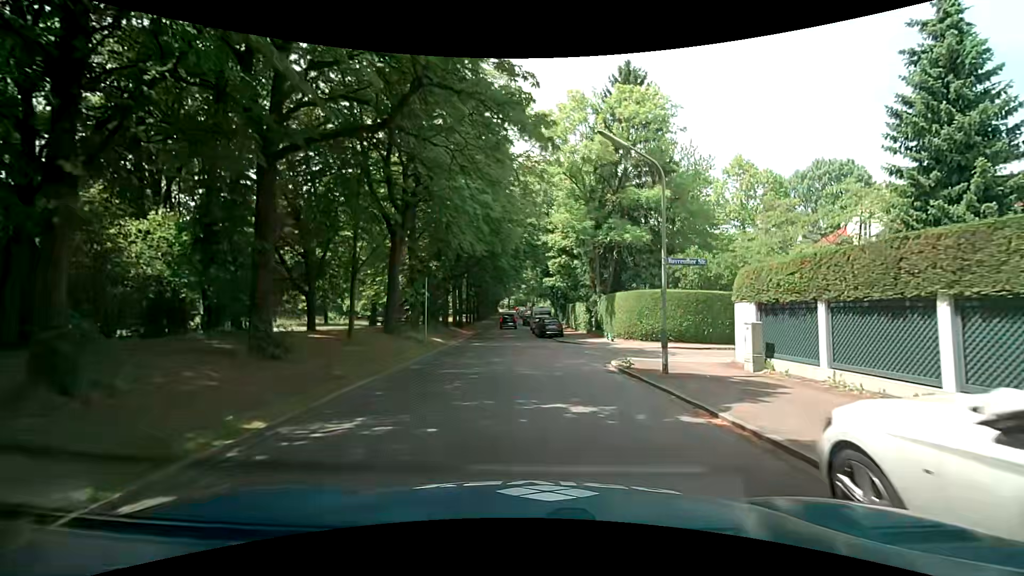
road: residential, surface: asphalt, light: Day
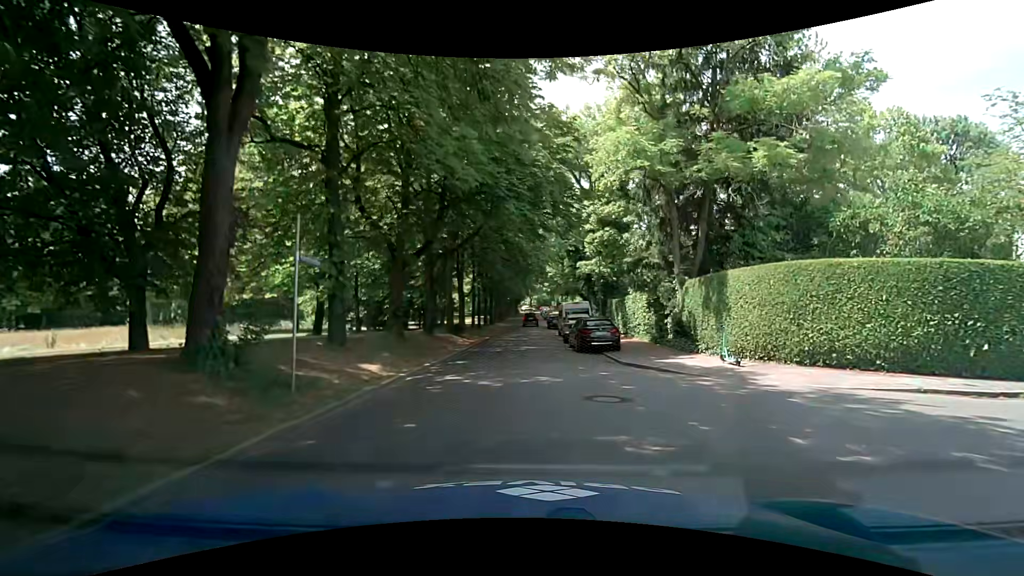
(-0.4, +14.9) m; -4°
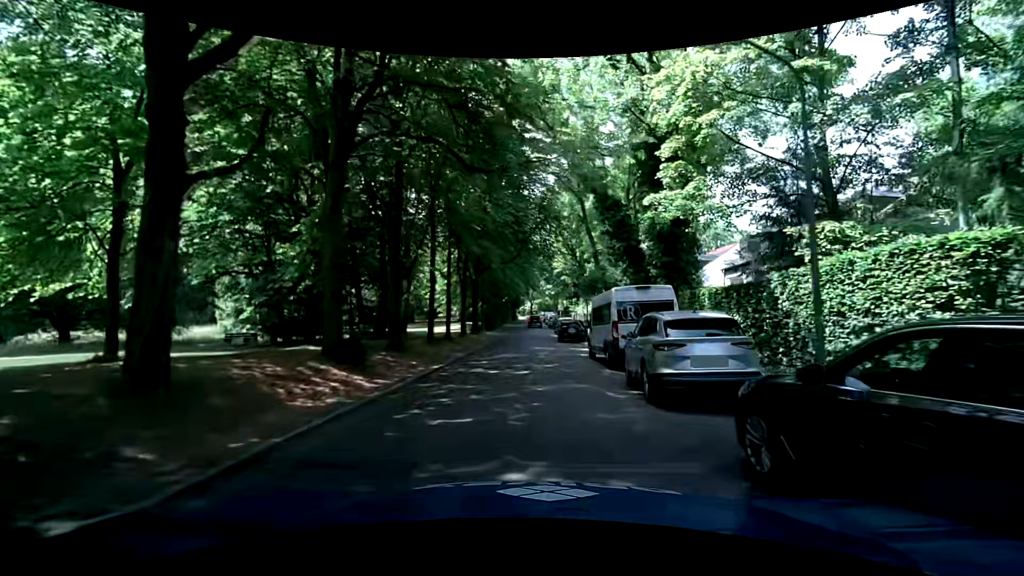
(+0.1, +20.2) m; -1°
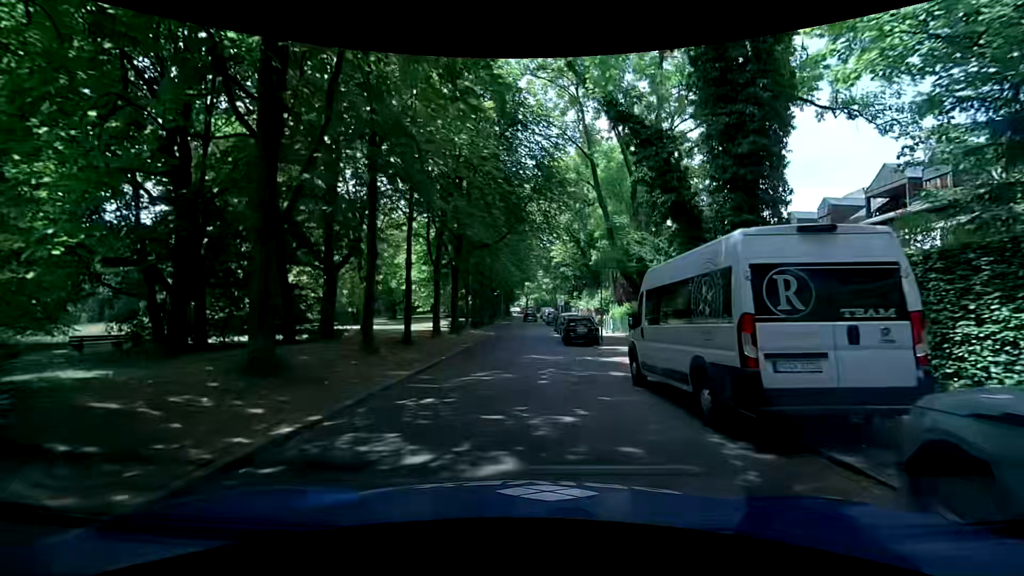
(+0.3, +9.2) m; +2°
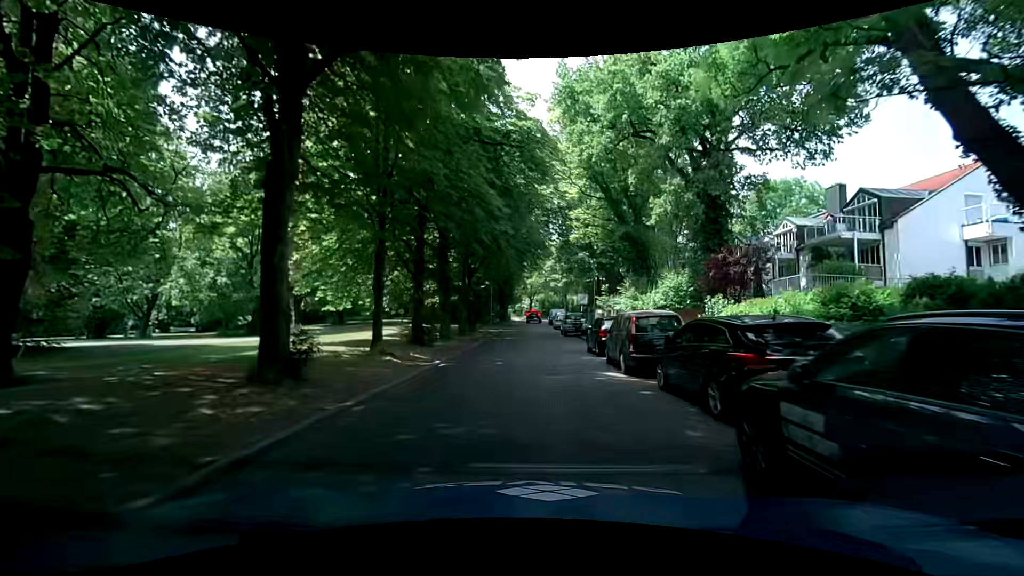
(-0.1, +24.2) m; 0°
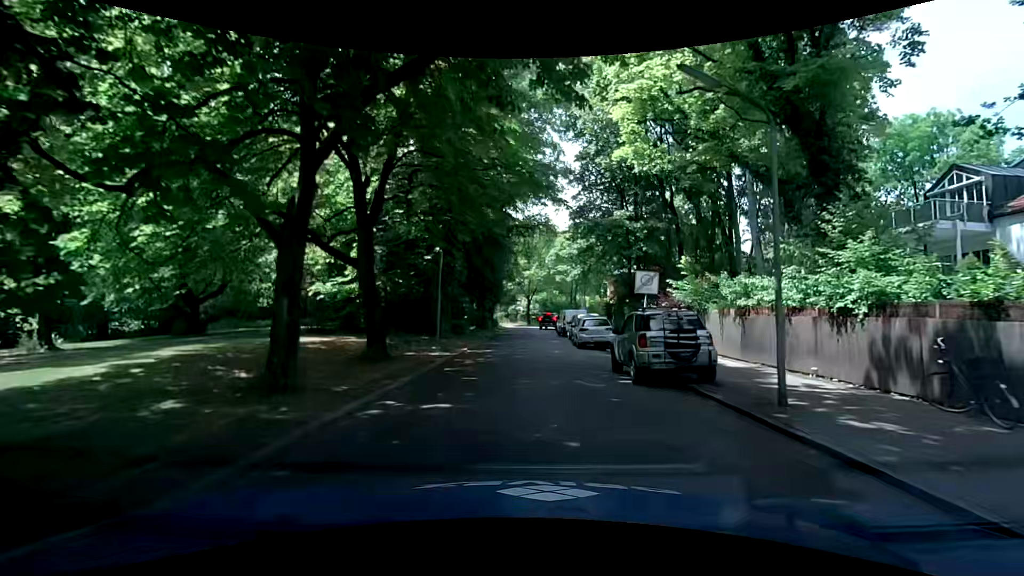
(-0.1, +24.3) m; 0°
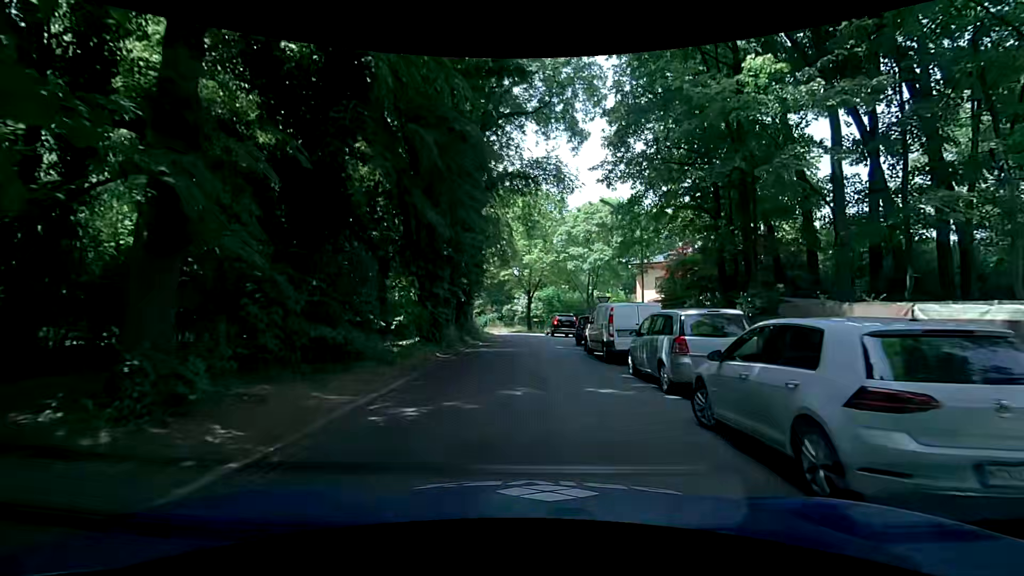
(-0.2, +19.2) m; -1°
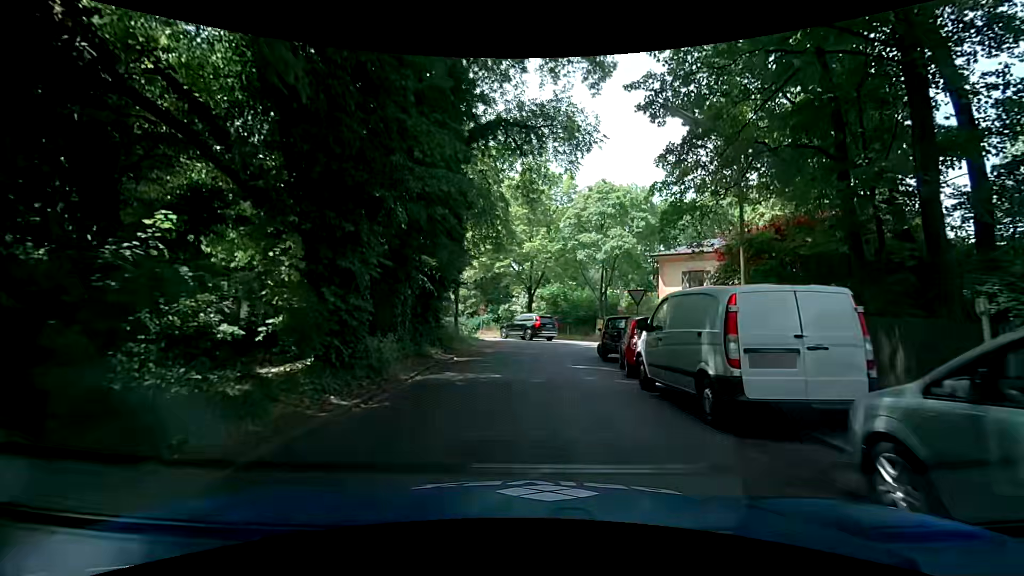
(+0.2, +8.8) m; +1°
